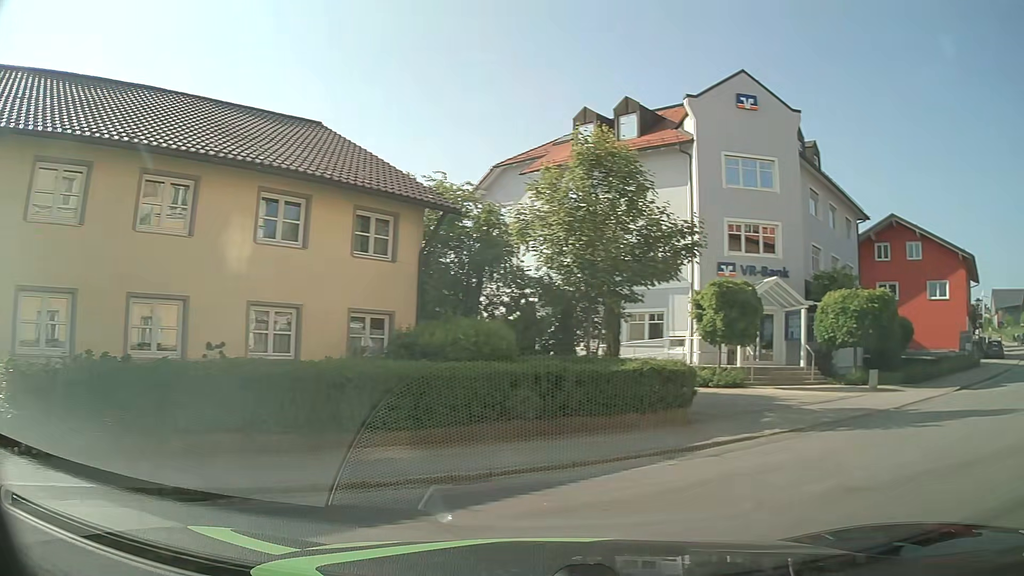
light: Day
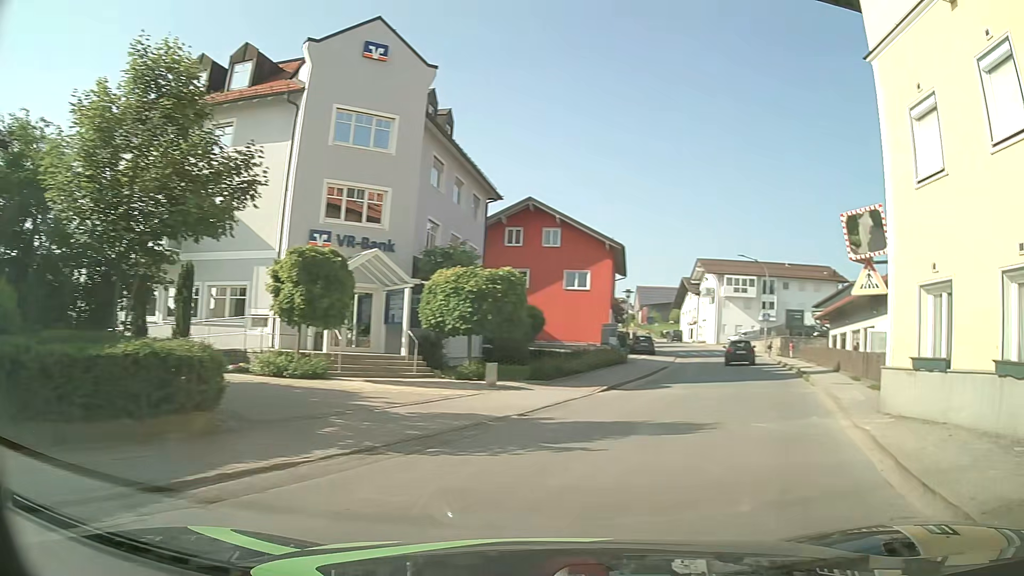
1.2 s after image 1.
(+1.3, +4.1) m; +33°
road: tertiary
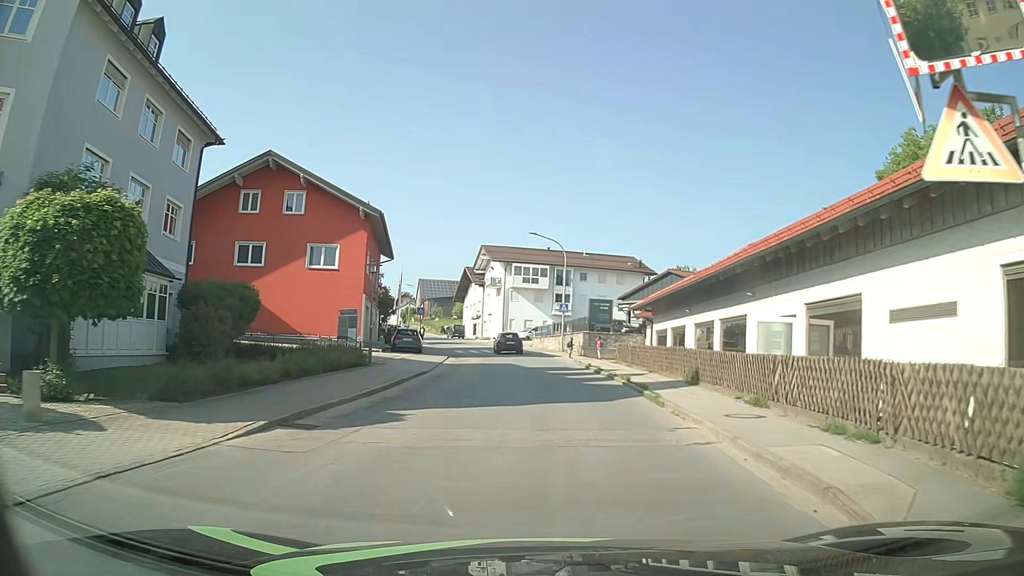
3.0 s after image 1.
(+2.7, +10.5) m; +21°
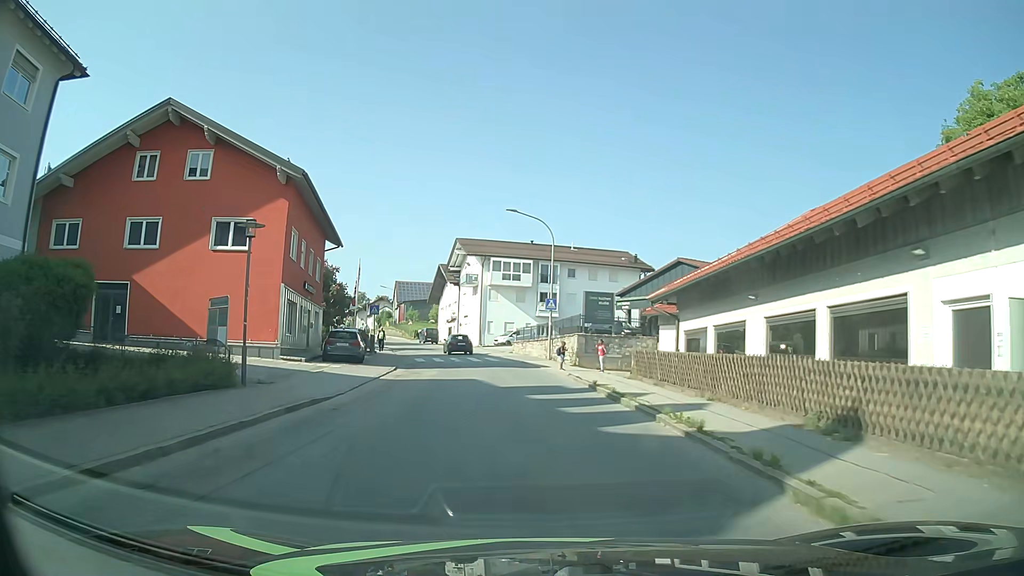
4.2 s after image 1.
(+0.1, +10.3) m; 0°
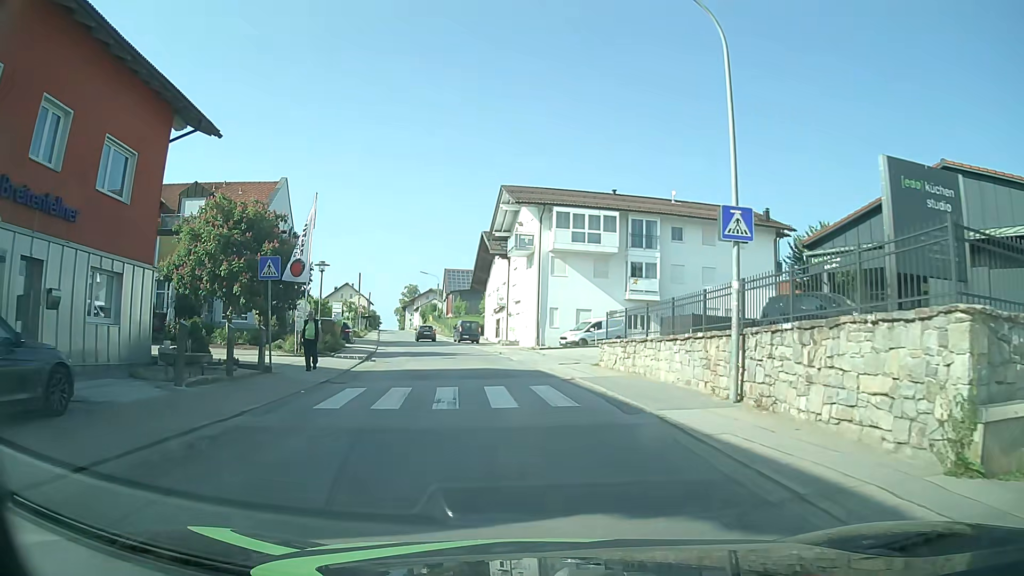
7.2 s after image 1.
(-1.1, +24.9) m; -5°
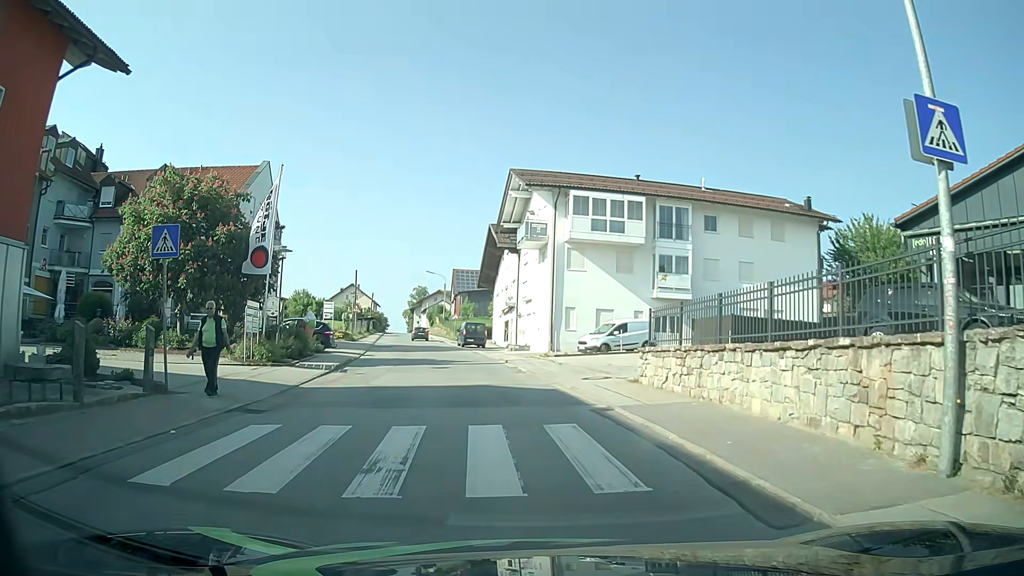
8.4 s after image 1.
(-0.1, +5.7) m; -2°
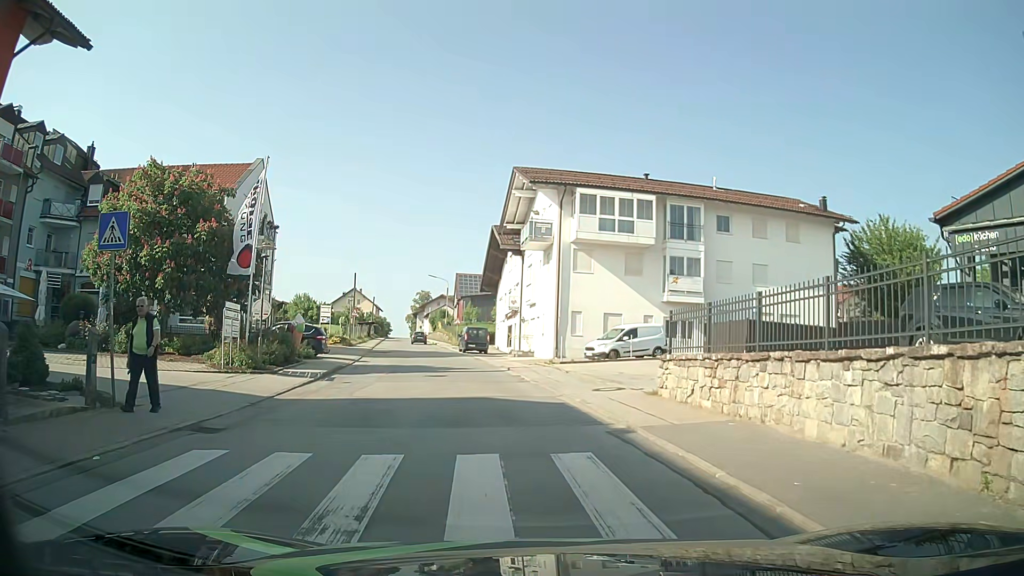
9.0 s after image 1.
(0.0, +1.8) m; 0°
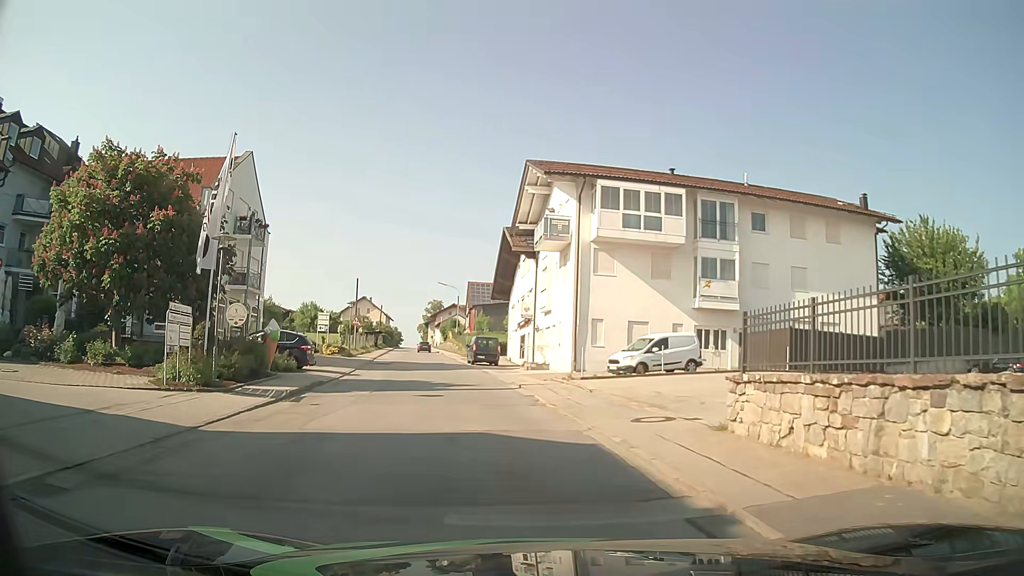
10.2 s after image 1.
(0.0, +4.4) m; 0°
(-1, +10) (-2, +20) (-4, +30) (-6, +40) (-8, +49) (-9, +59) (-11, +69) (-13, +79) (-15, +89) (-17, +99) m
